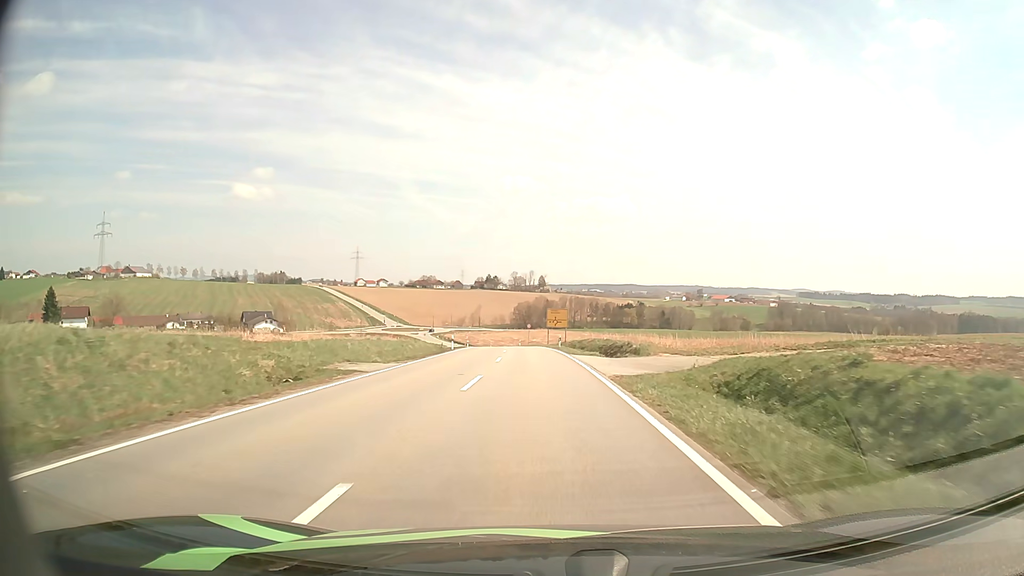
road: tertiary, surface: asphalt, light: Day
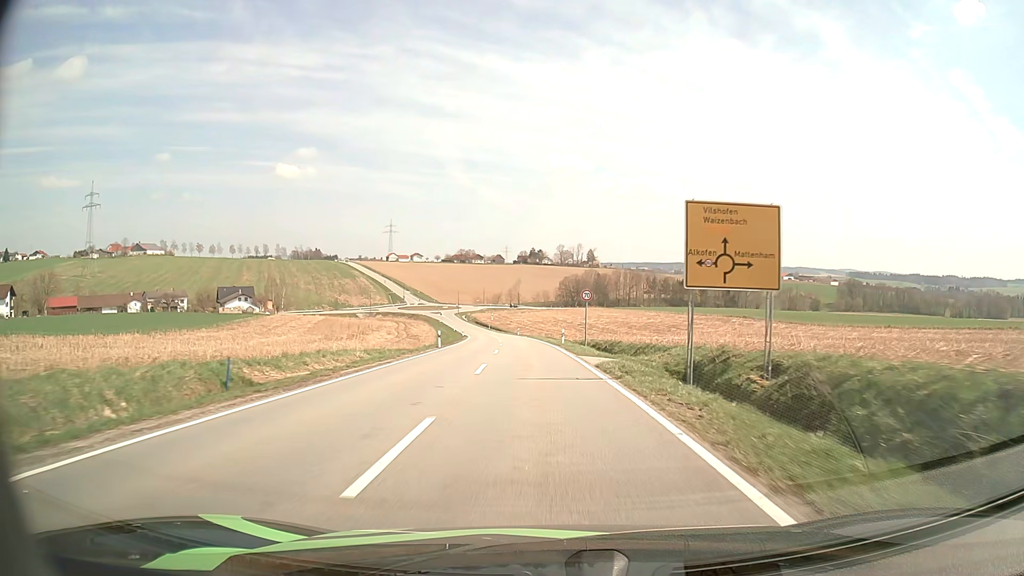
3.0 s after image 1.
(-2.0, +58.1) m; -4°
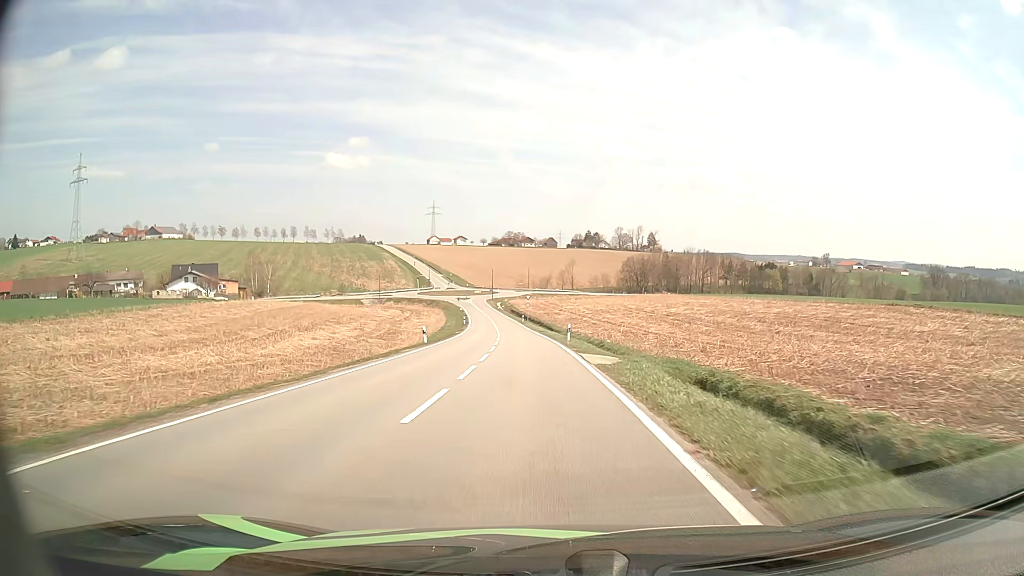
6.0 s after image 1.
(-2.2, +58.2) m; -5°
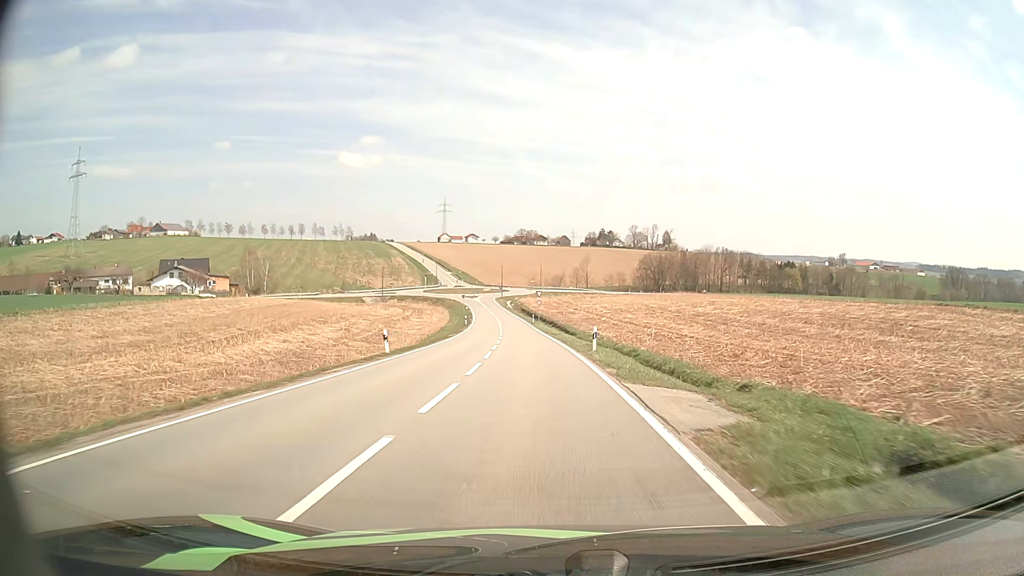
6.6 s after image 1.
(-0.1, +11.4) m; -1°
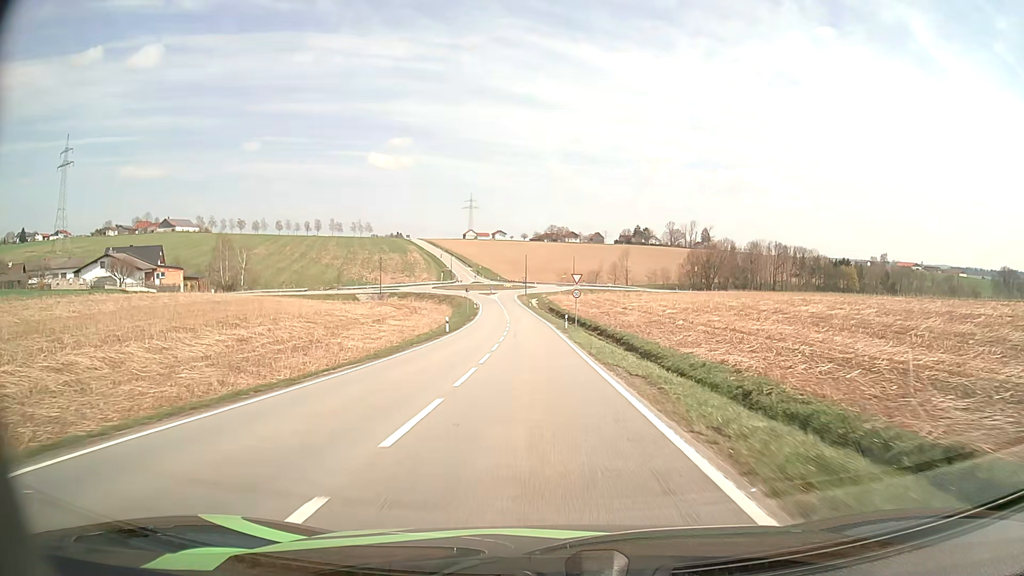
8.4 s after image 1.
(-0.8, +33.5) m; -3°
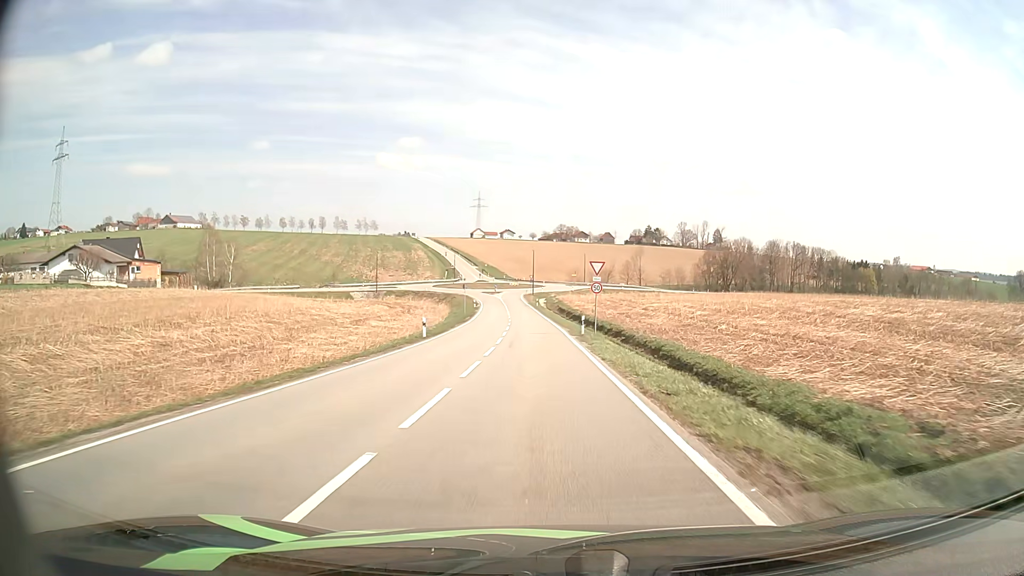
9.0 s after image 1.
(-0.1, +10.9) m; -1°
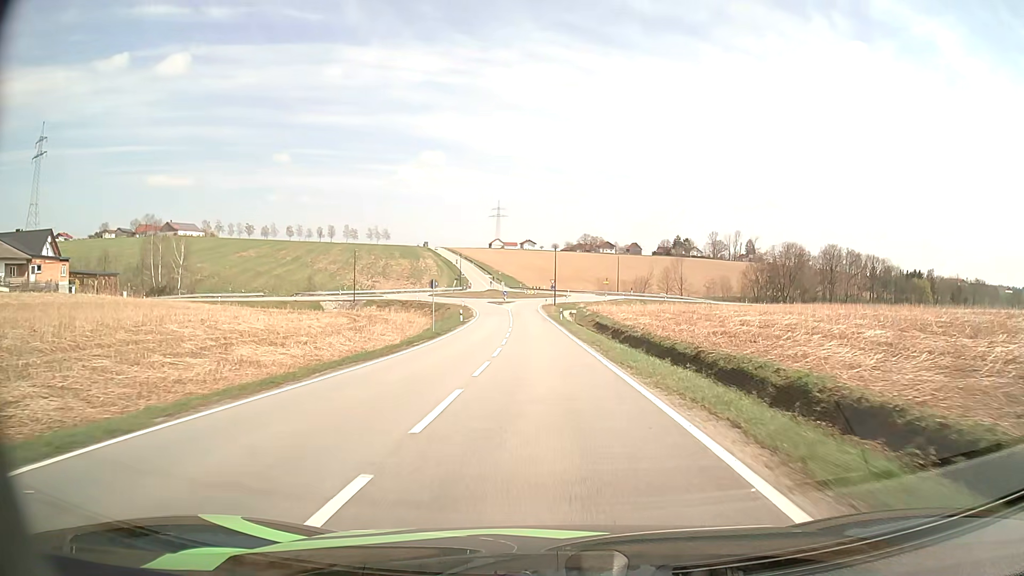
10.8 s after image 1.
(-0.5, +31.2) m; -2°
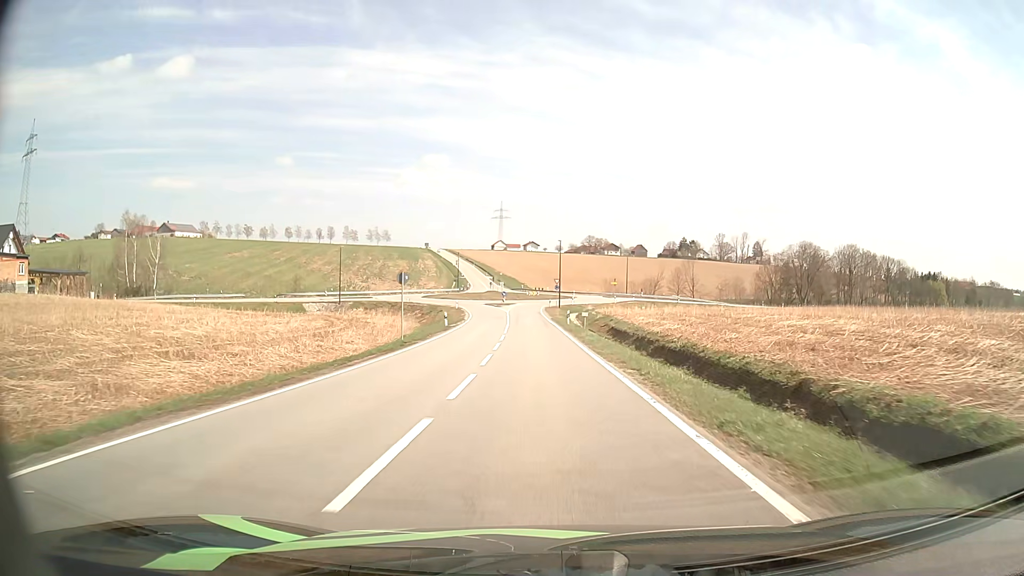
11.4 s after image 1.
(0.0, +9.6) m; 0°
(0, +10) (0, +20) (0, +30) (-1, +40) (-1, +50) (-2, +60) (-2, +70) (-2, +80) (-1, +90) (+3, +99) m
